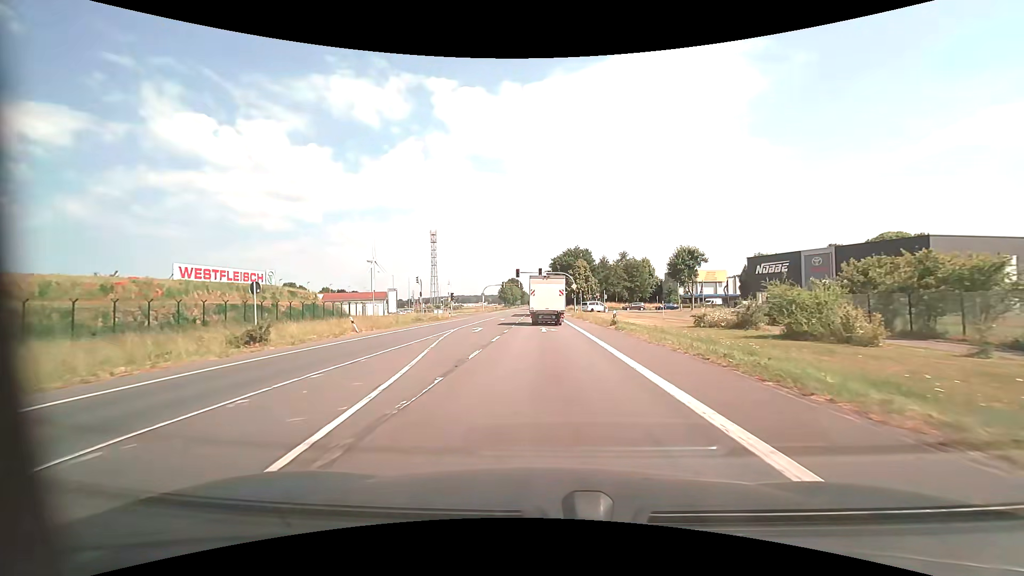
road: primary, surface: asphalt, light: Day
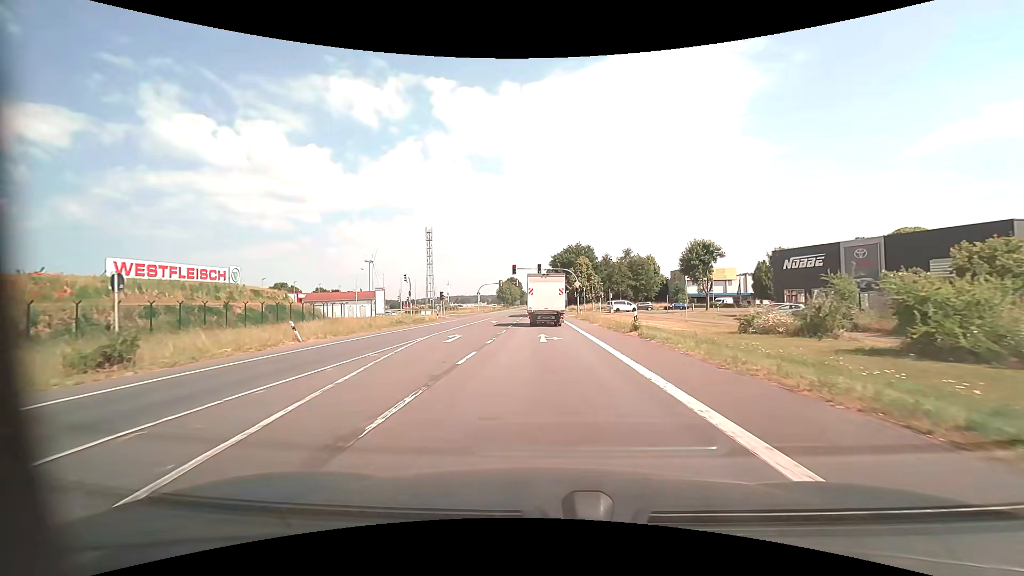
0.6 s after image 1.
(0.0, +7.2) m; 0°
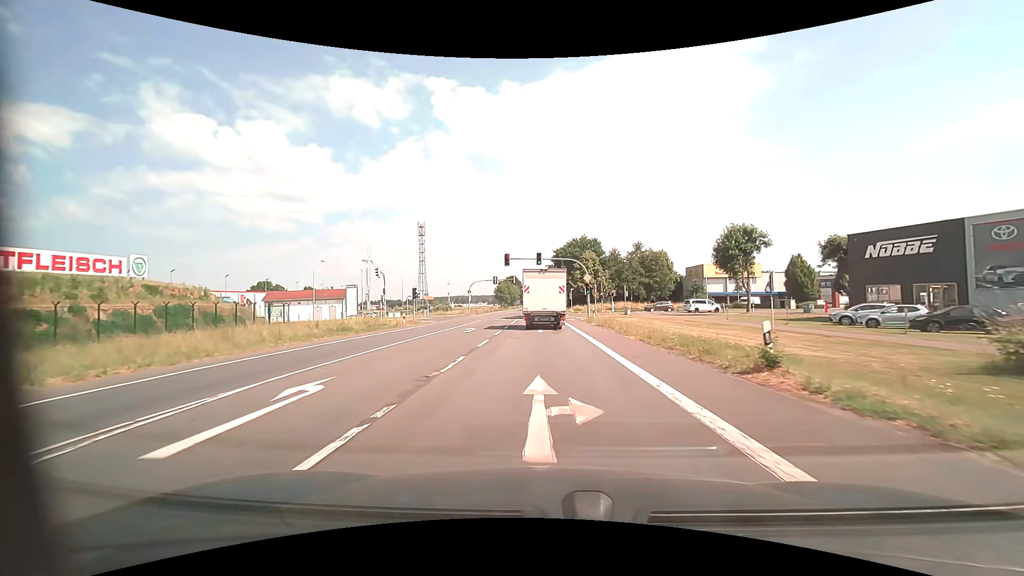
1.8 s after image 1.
(0.0, +13.5) m; 0°
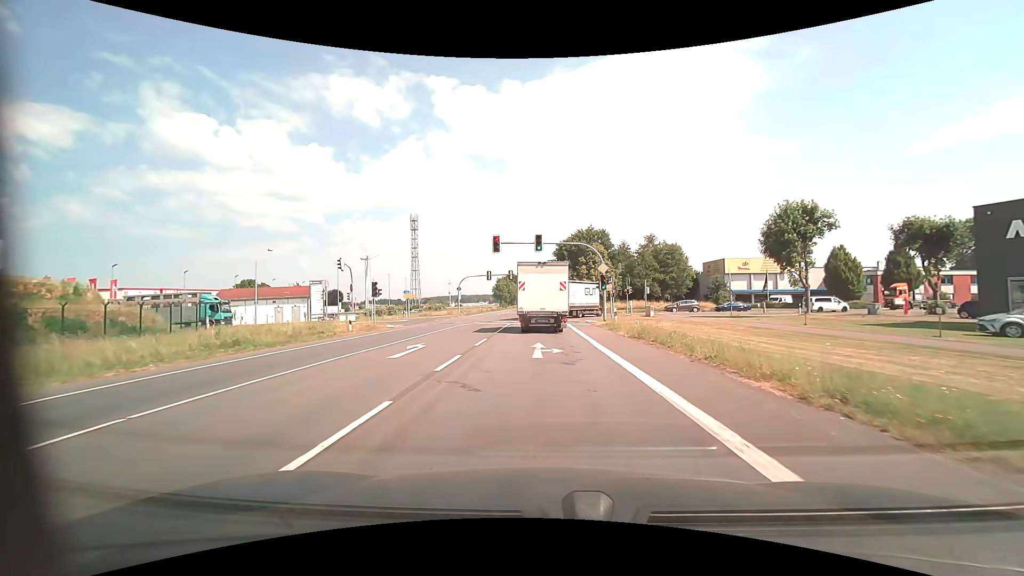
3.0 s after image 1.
(0.0, +12.0) m; 0°
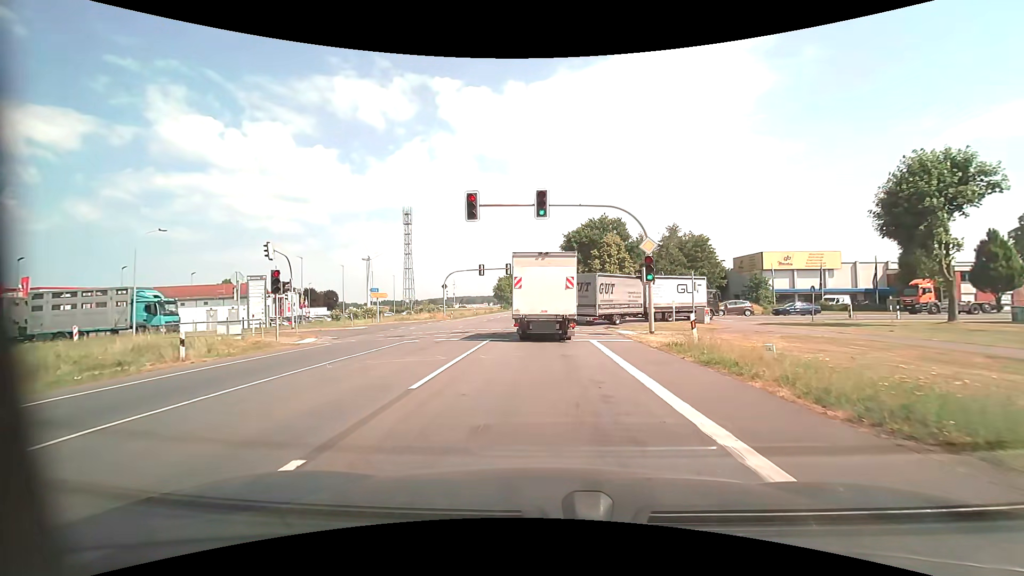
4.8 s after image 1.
(-0.1, +14.4) m; -1°
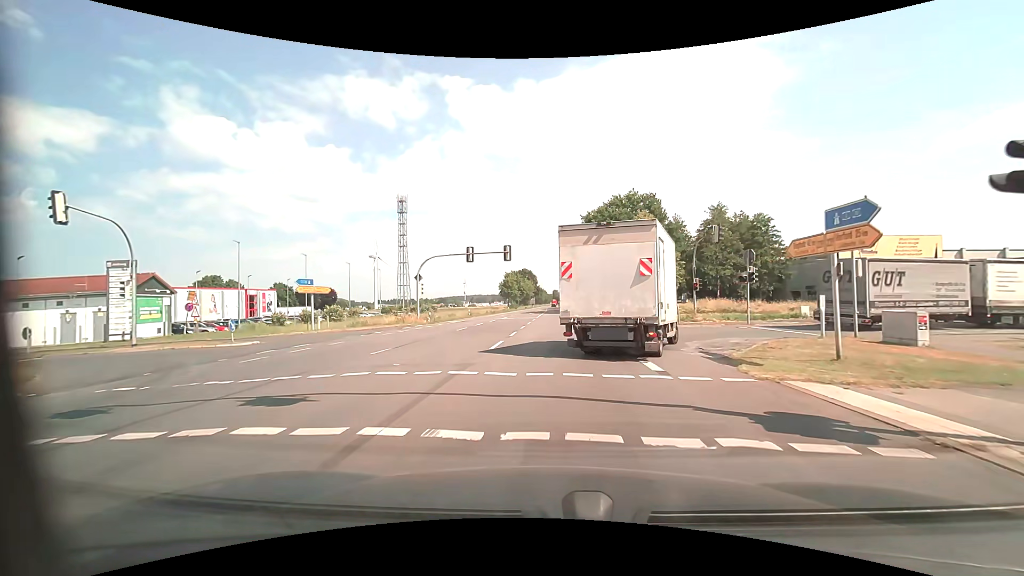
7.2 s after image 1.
(-0.1, +17.6) m; -1°
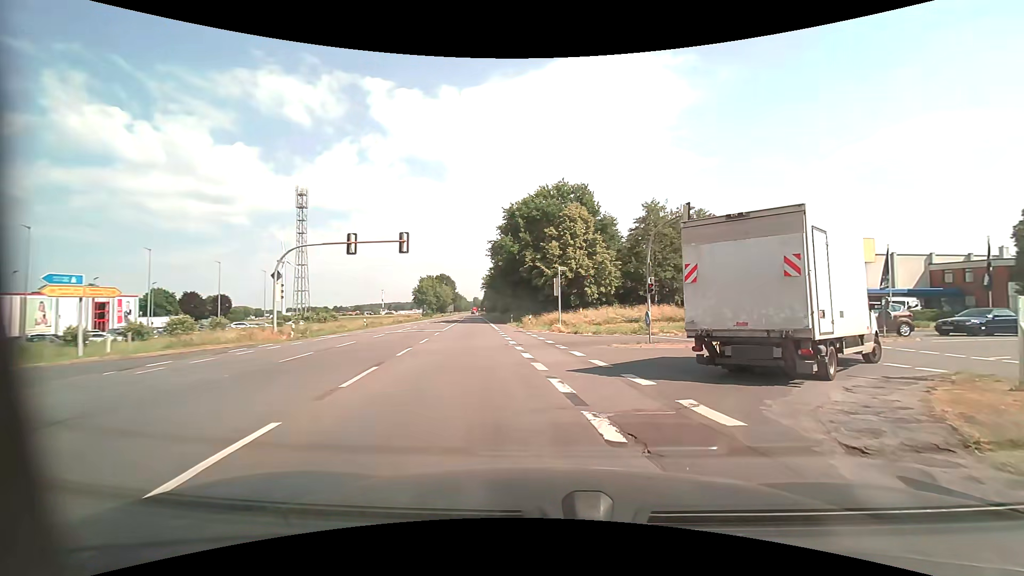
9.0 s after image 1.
(+0.4, +11.2) m; +9°
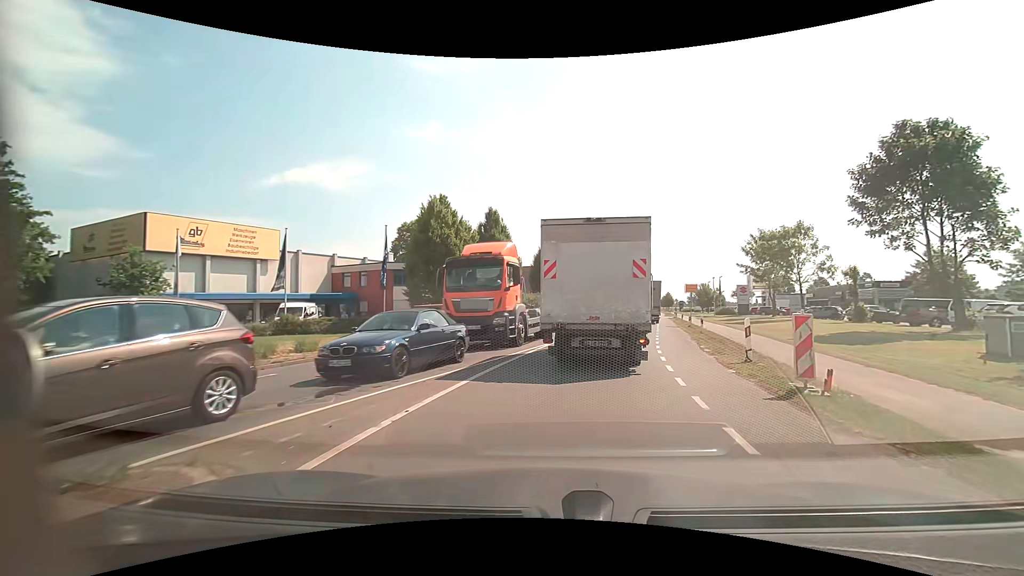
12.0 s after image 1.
(+11.0, +18.7) m; +58°
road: unclassified
